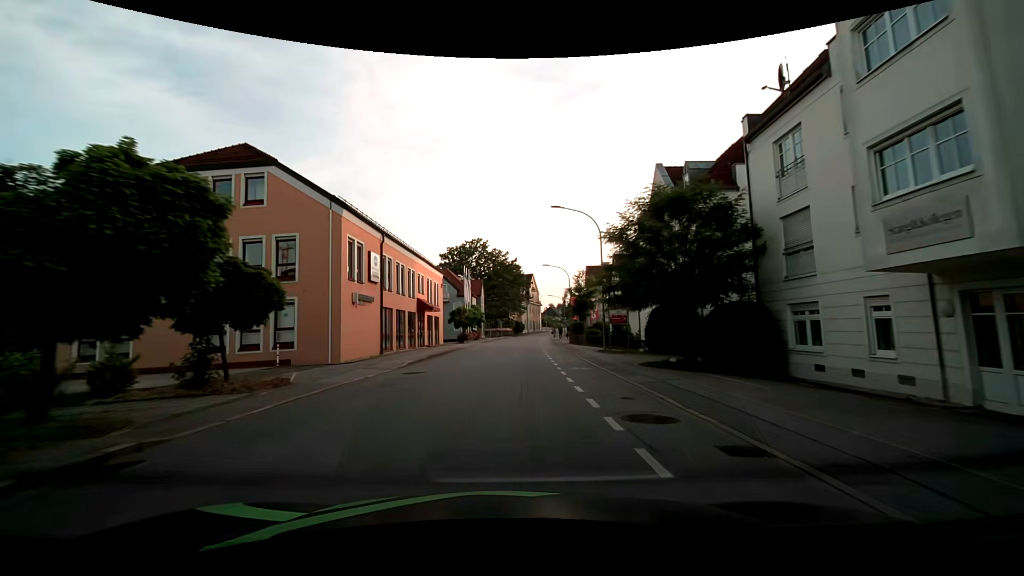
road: tertiary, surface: asphalt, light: Day
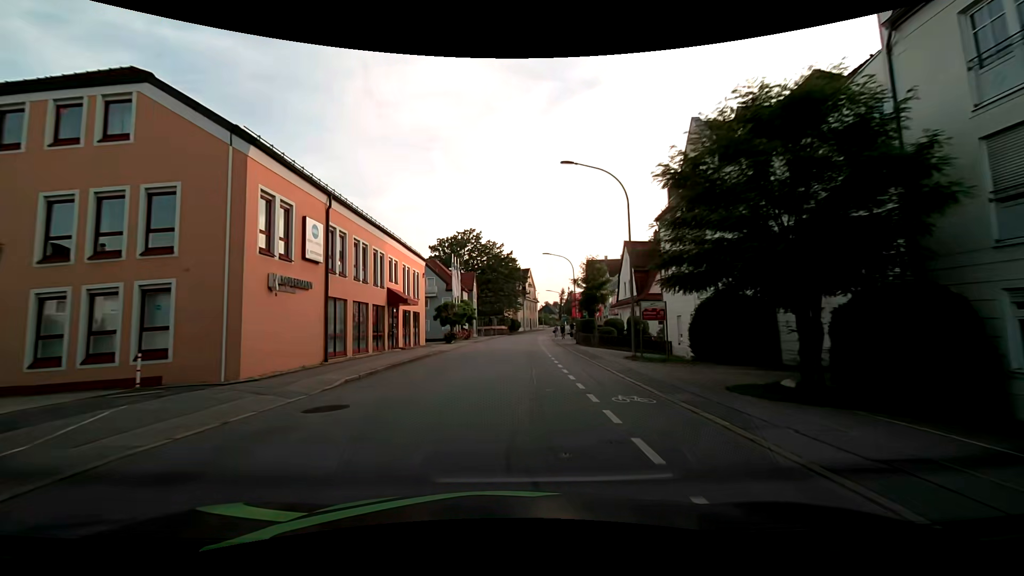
(+0.1, +7.8) m; +1°
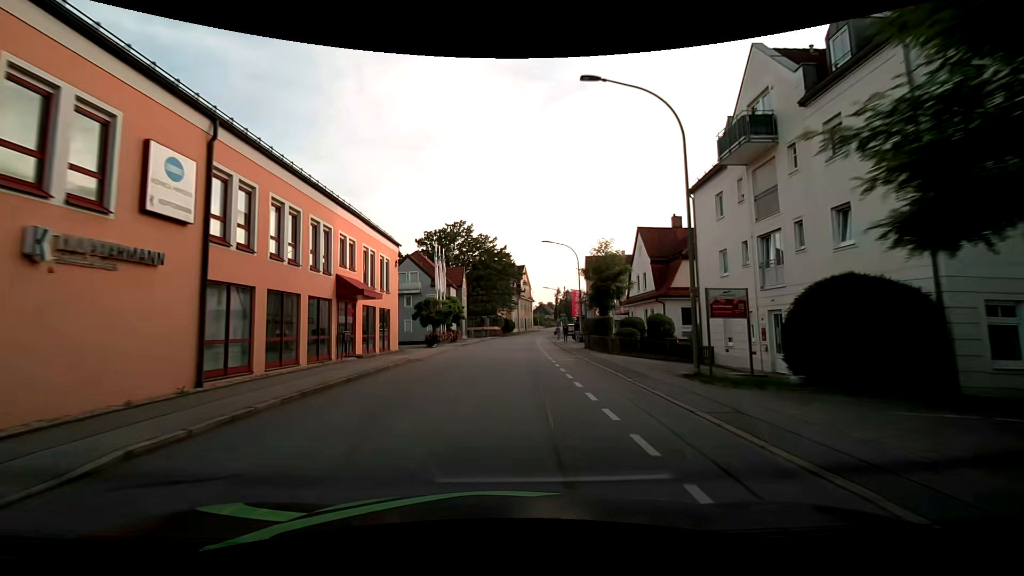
(+0.1, +7.7) m; +1°
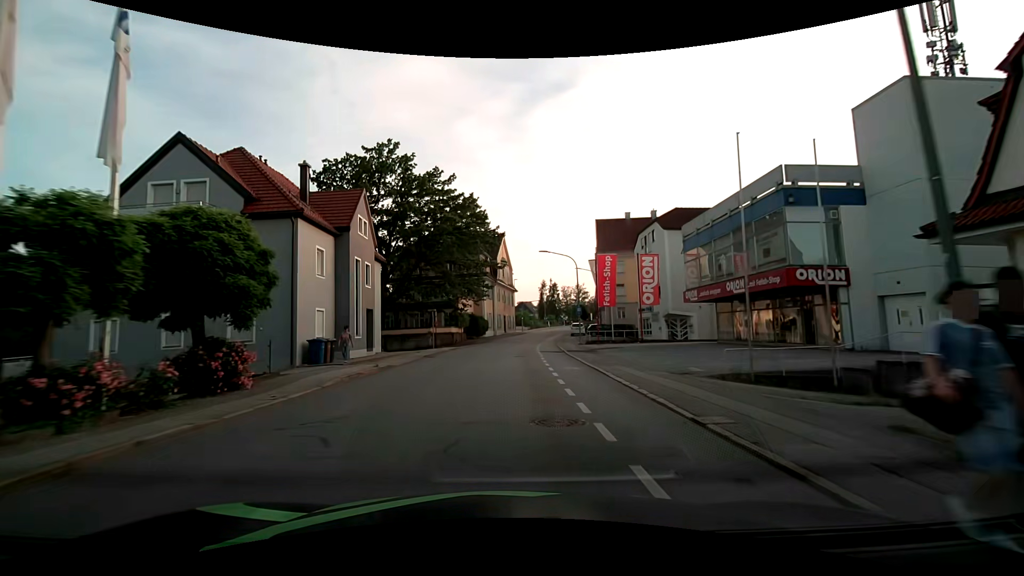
(+1.0, +37.9) m; +2°
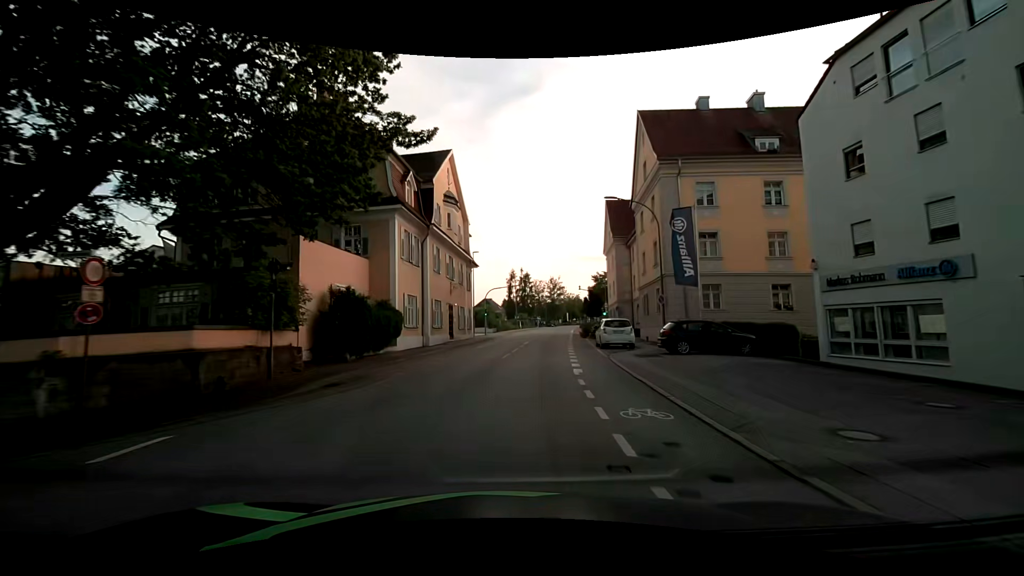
(+0.9, +37.1) m; +4°
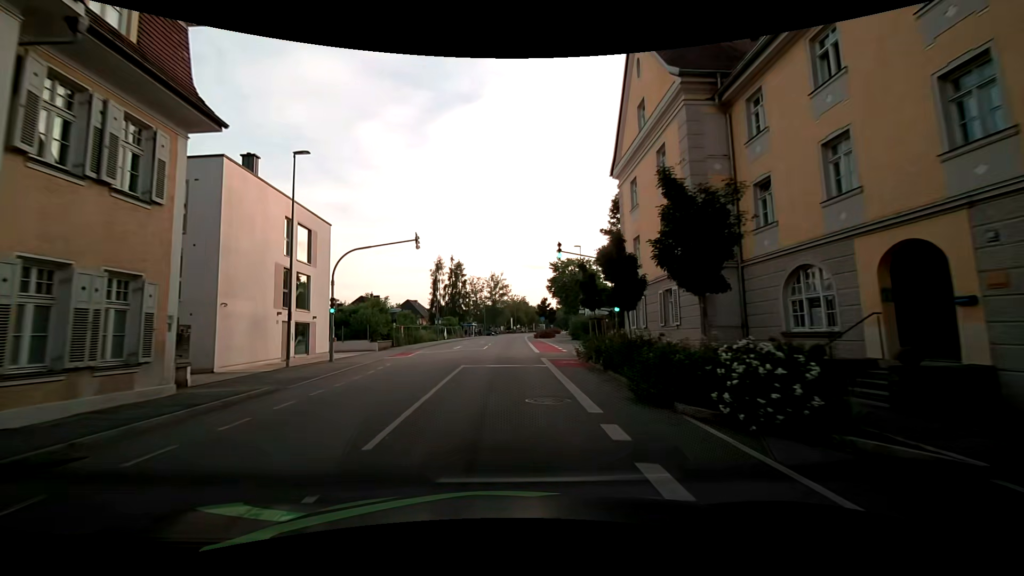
(+3.1, +36.4) m; +7°
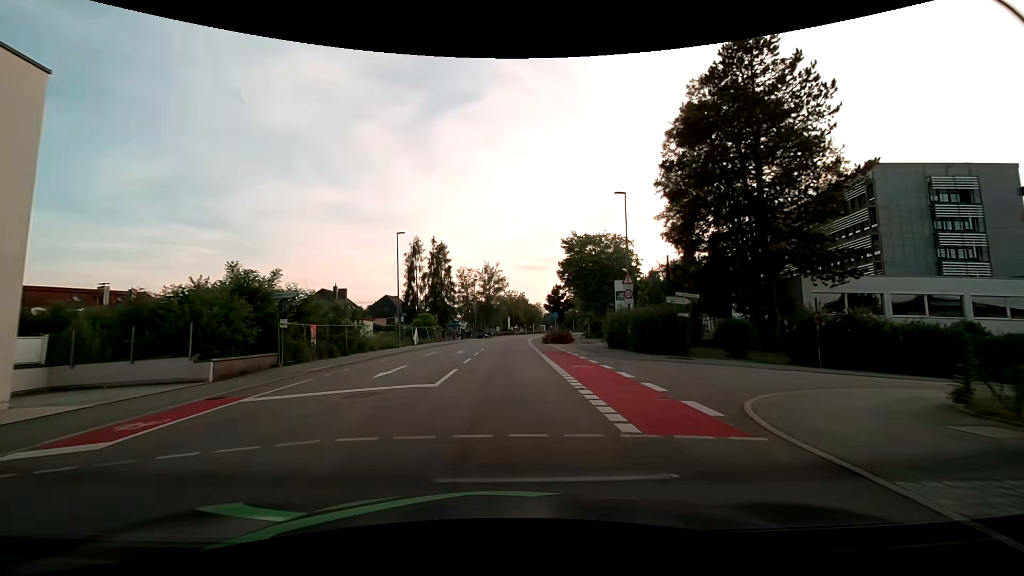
(-0.1, +22.0) m; 0°
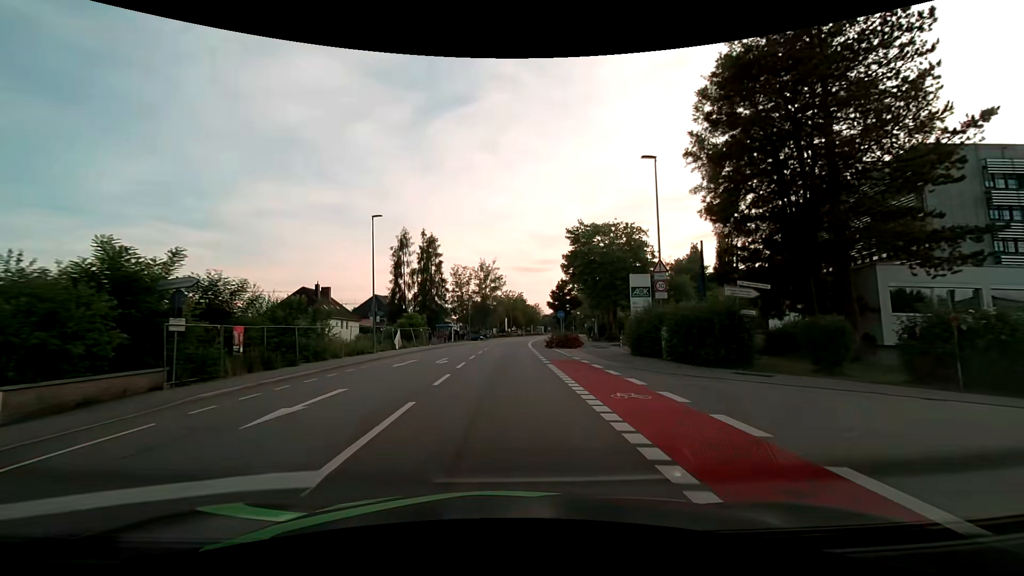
(0.0, +7.3) m; 0°
(0, +10) (0, +20) (0, +30) (0, +40) (+1, +50) (+2, +60) (+2, +70) (+4, +80) (+5, +90) (+6, +100) m
